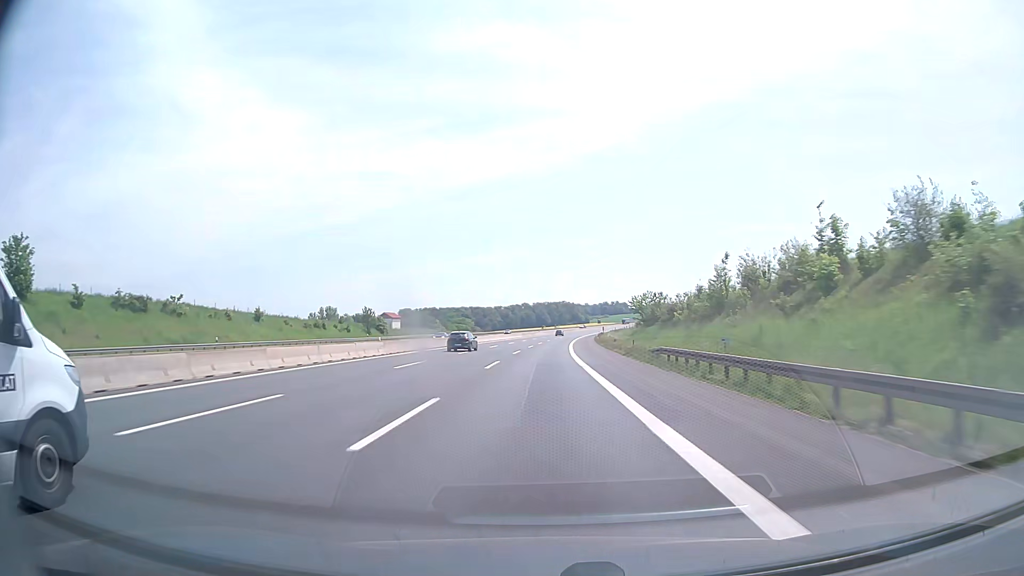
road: motorway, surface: asphalt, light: Day
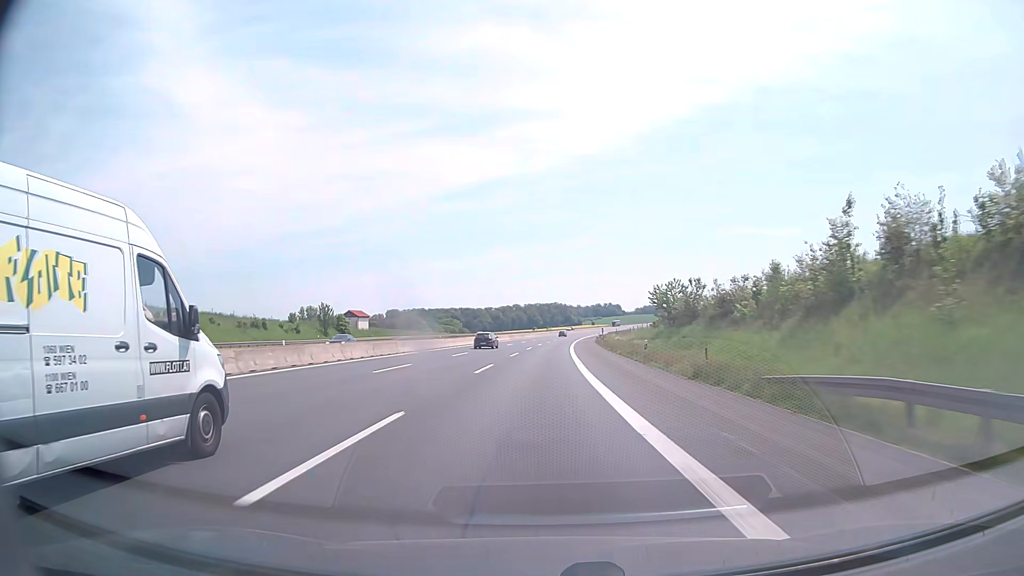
(+0.2, +20.6) m; +1°
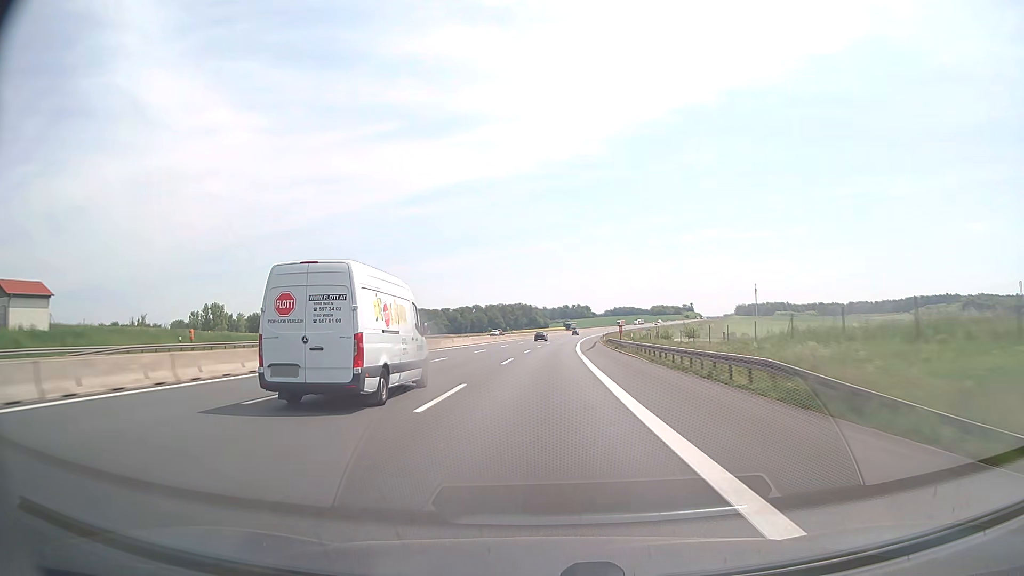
(+2.1, +82.4) m; +3°
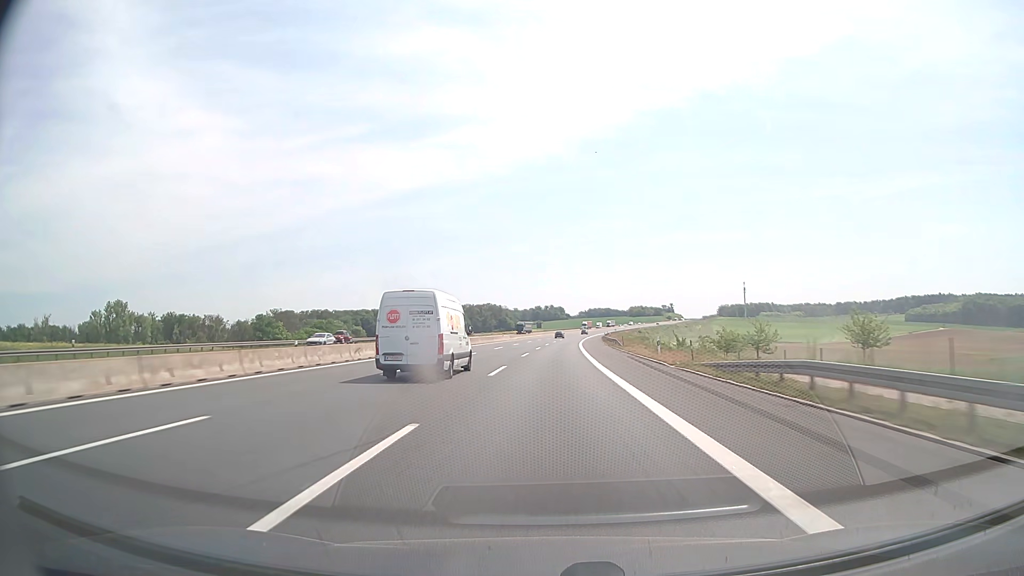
(+1.3, +61.7) m; +2°
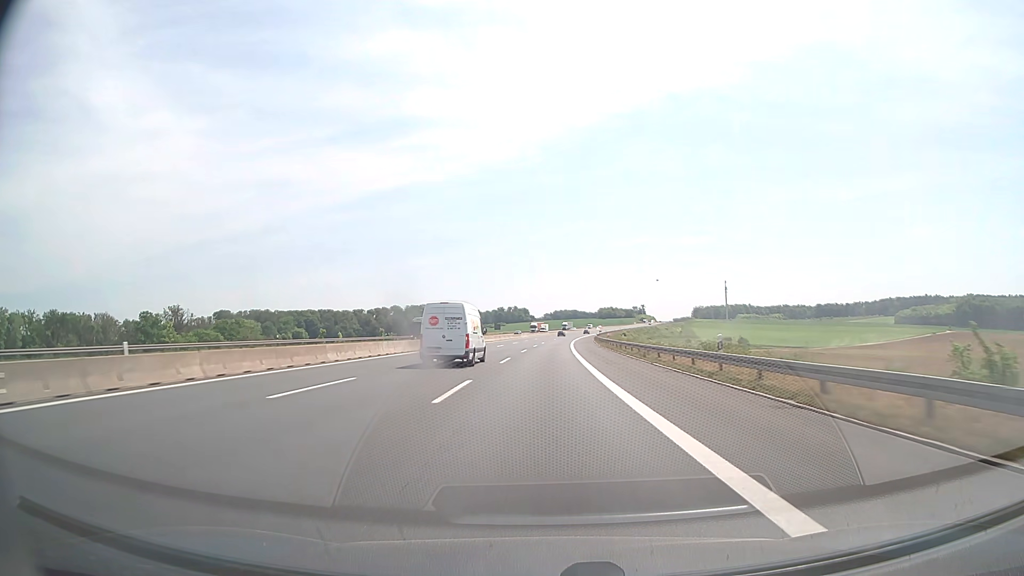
(+1.6, +61.8) m; +3°
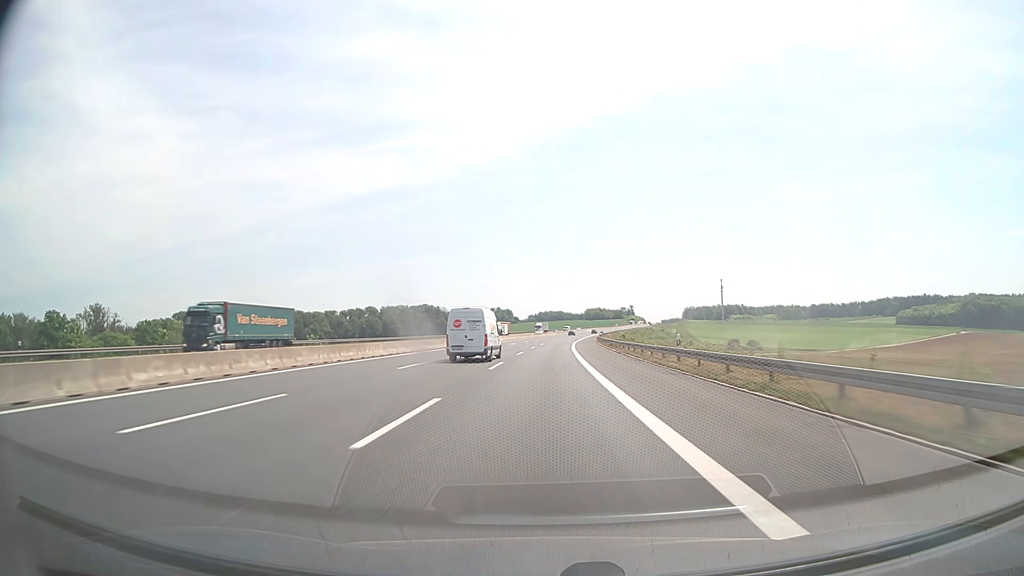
(+0.5, +41.2) m; +1°
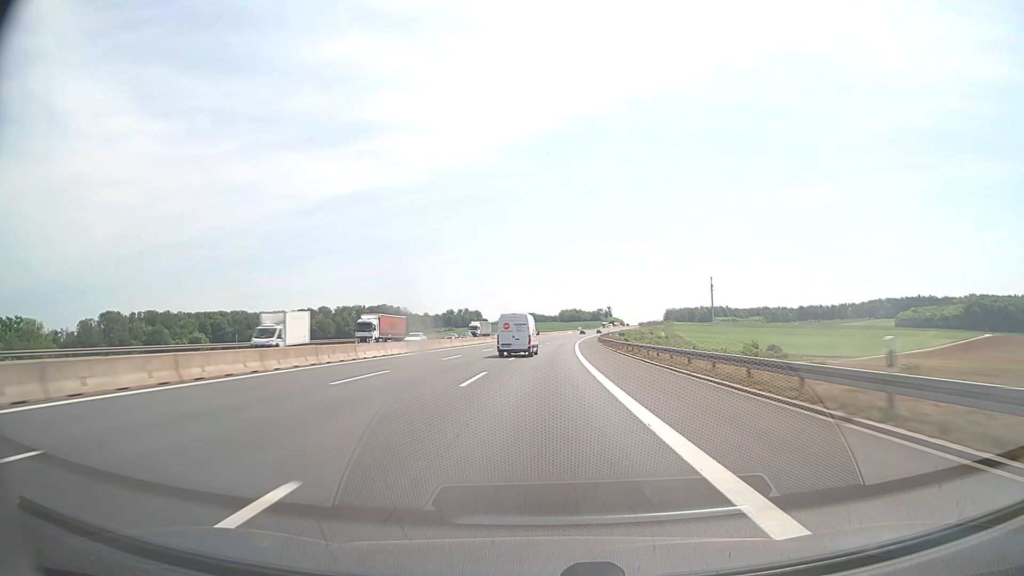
(+1.0, +61.8) m; +2°
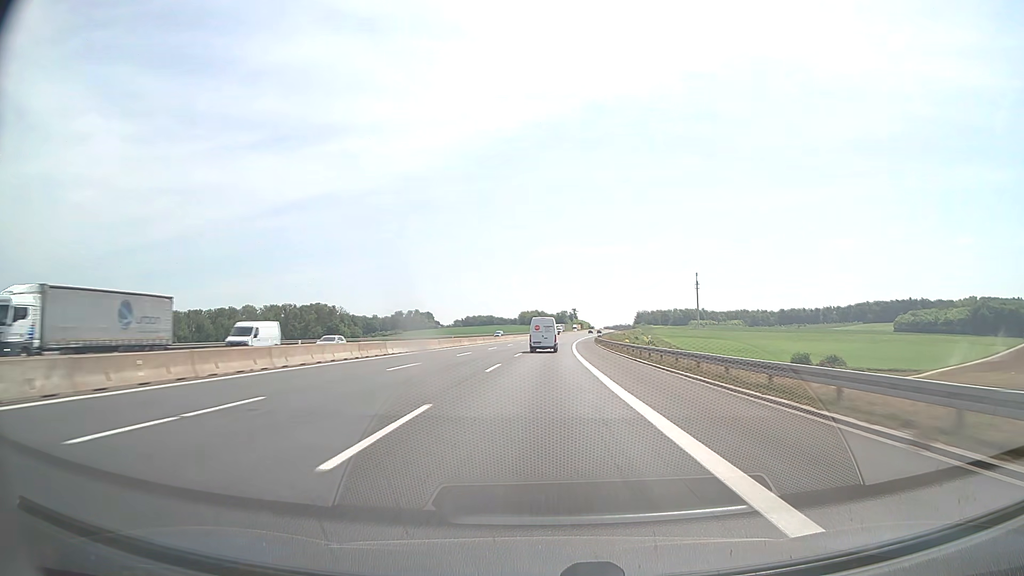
(+2.3, +82.4) m; +3°
(0, +10) (0, +20) (0, +30) (+1, +40) (+1, +50) (+1, +60) (+2, +70) (+2, +80) (+3, +90) (+3, +100) m
